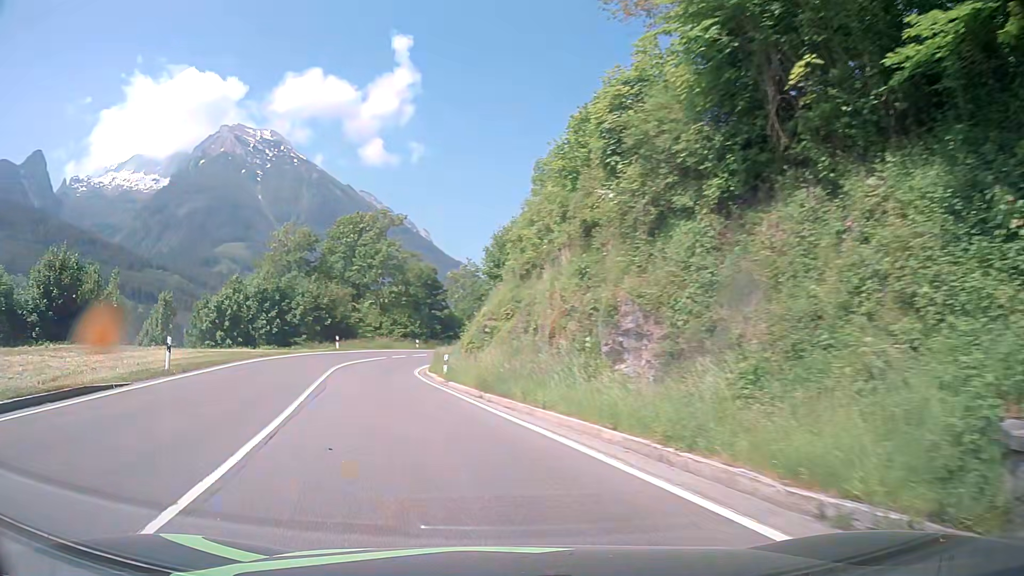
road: primary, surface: asphalt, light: Day
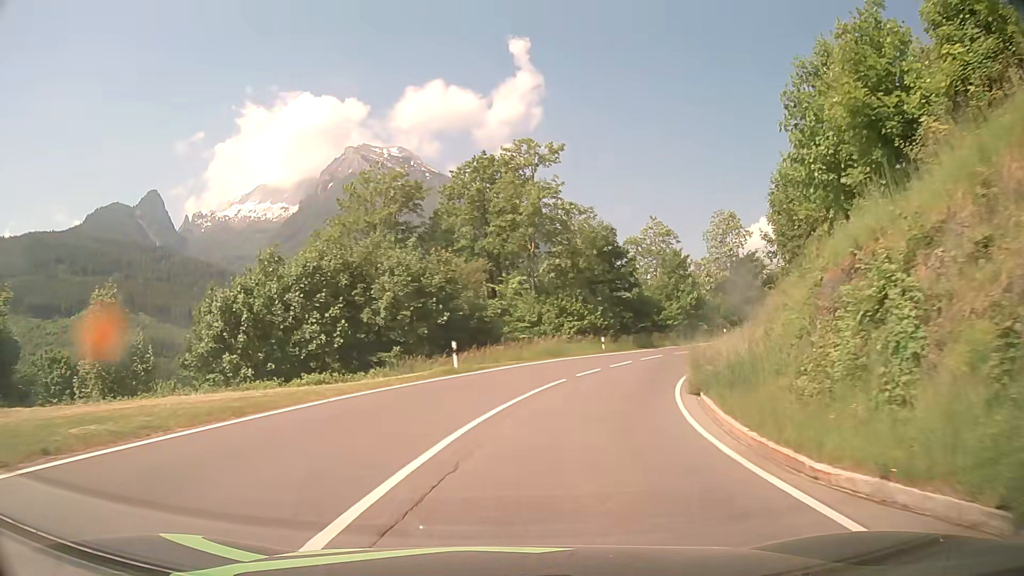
(-6.3, +27.7) m; -15°
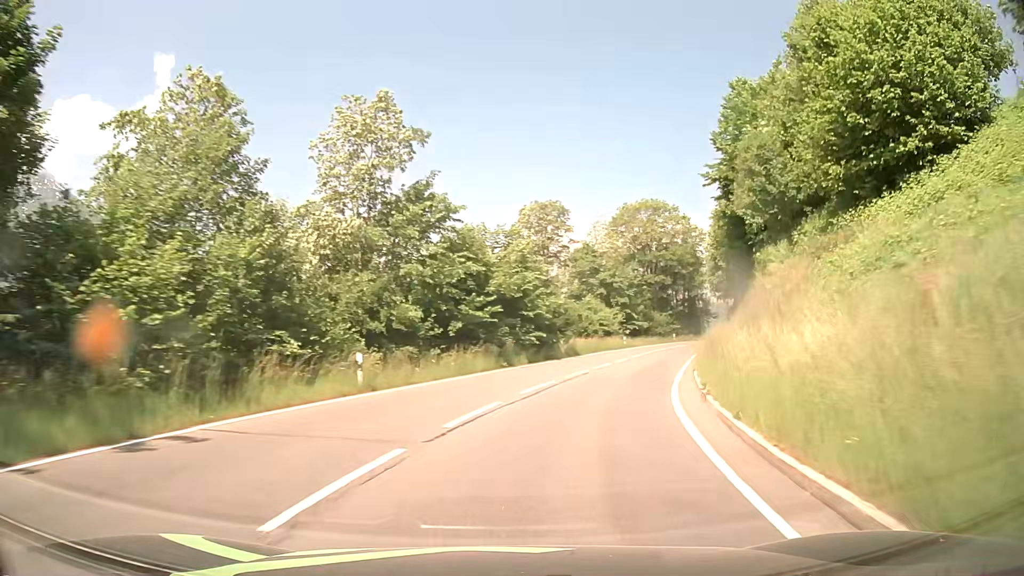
(+11.4, +40.8) m; +32°
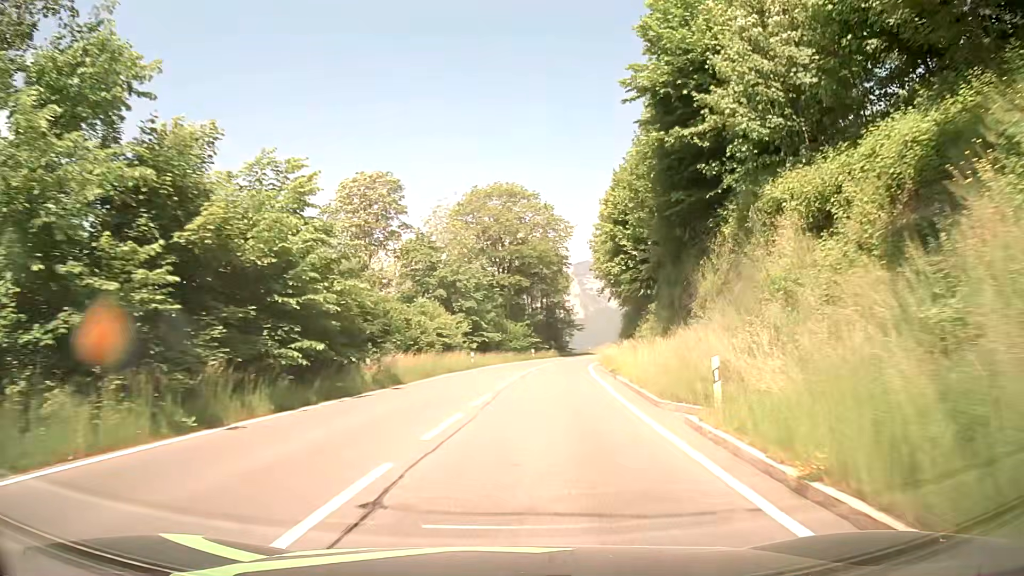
(+2.4, +18.3) m; +14°
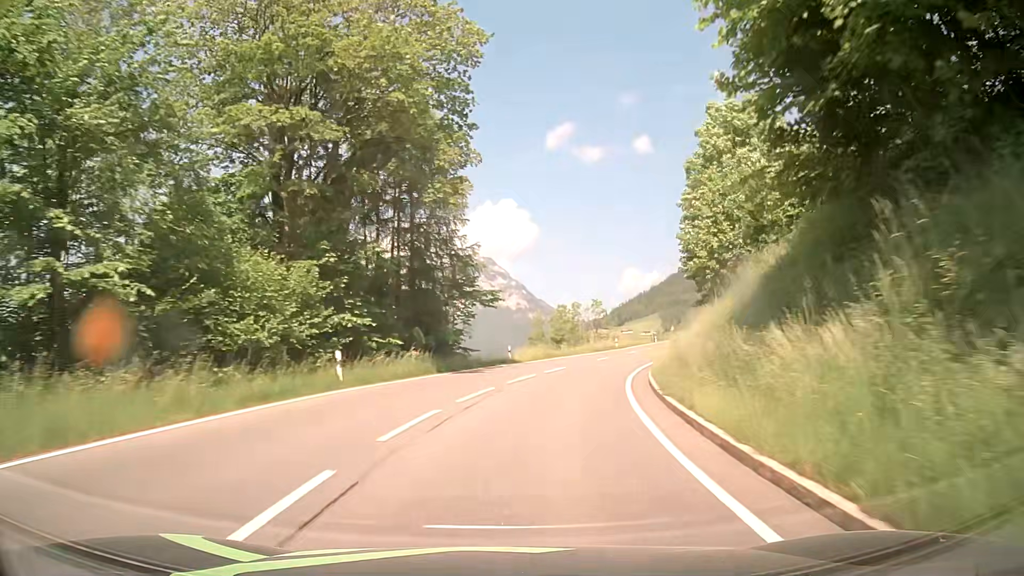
(+4.6, +48.9) m; +9°
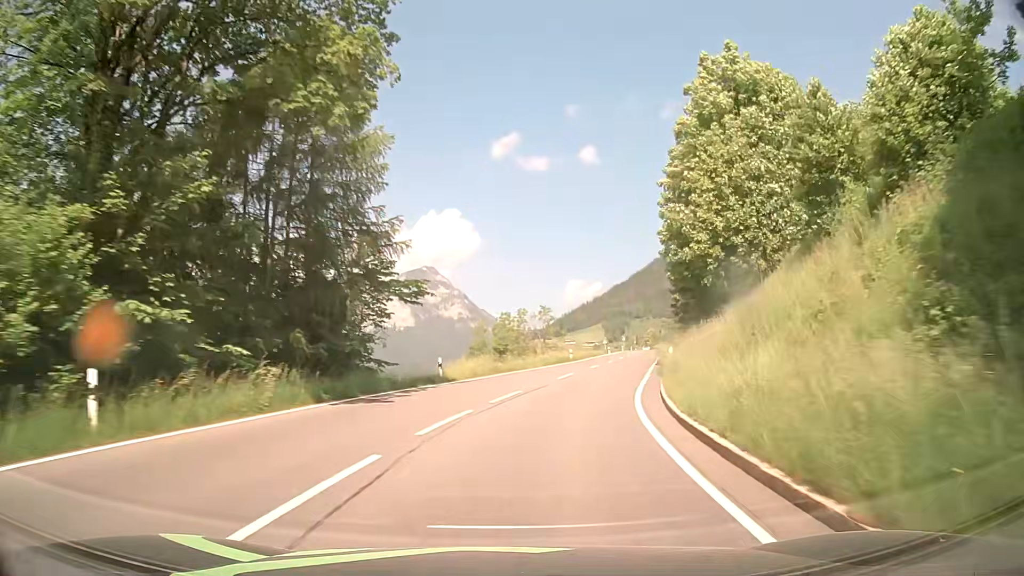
(+0.4, +10.1) m; +5°
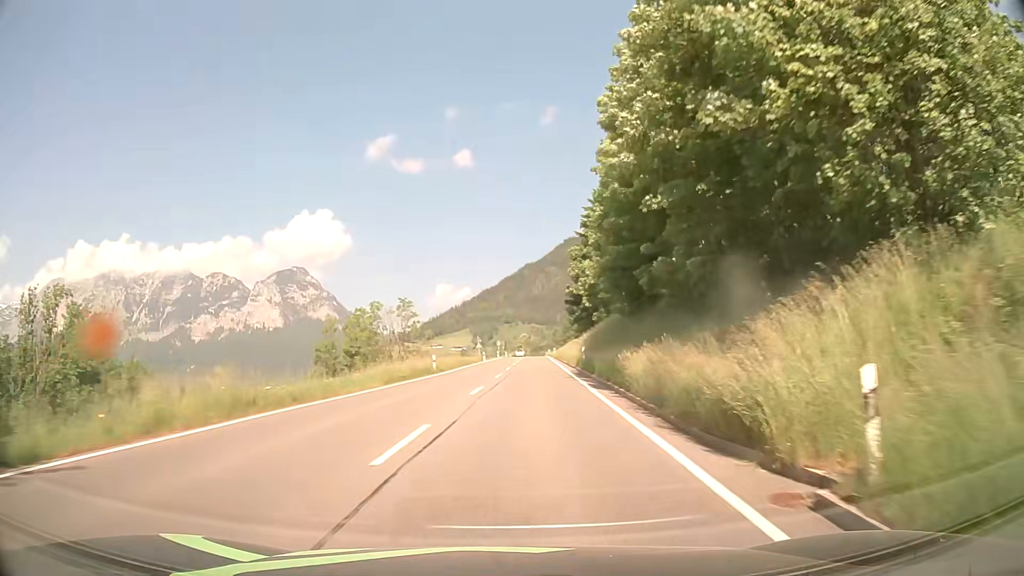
(+2.0, +20.3) m; +11°
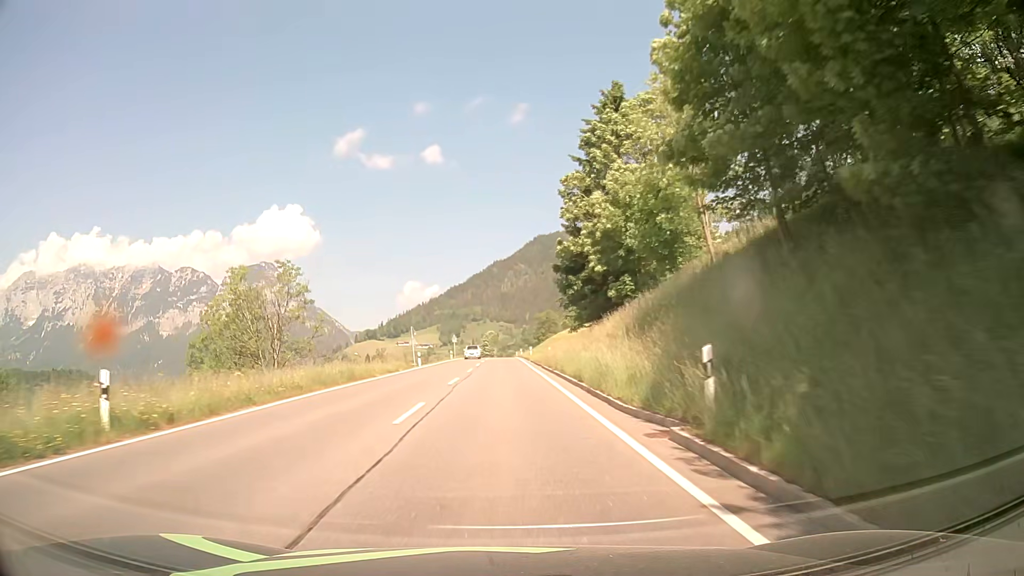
(+1.7, +31.8) m; +3°
